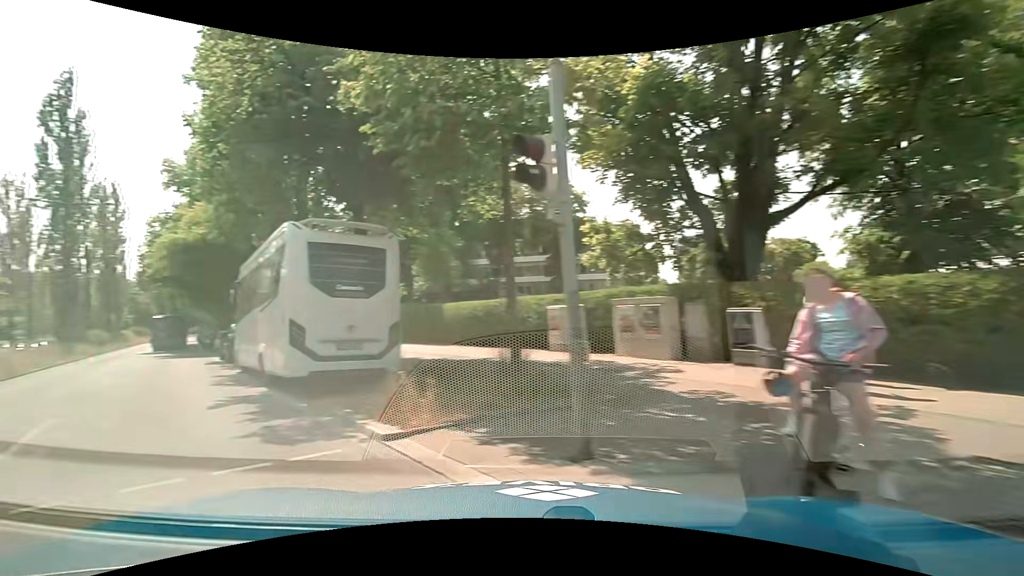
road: secondary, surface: asphalt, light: Day
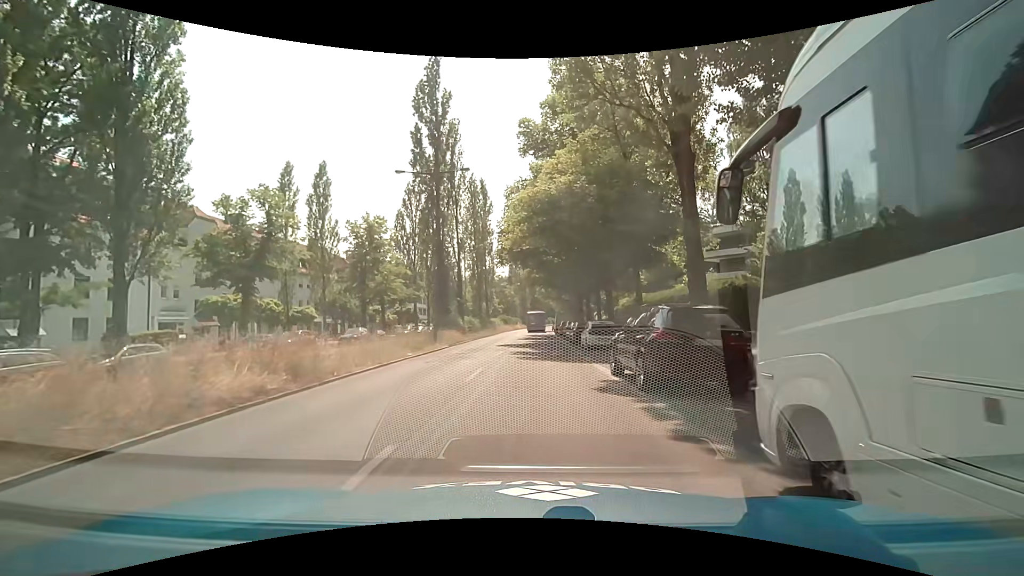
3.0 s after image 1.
(-8.1, +12.4) m; -39°
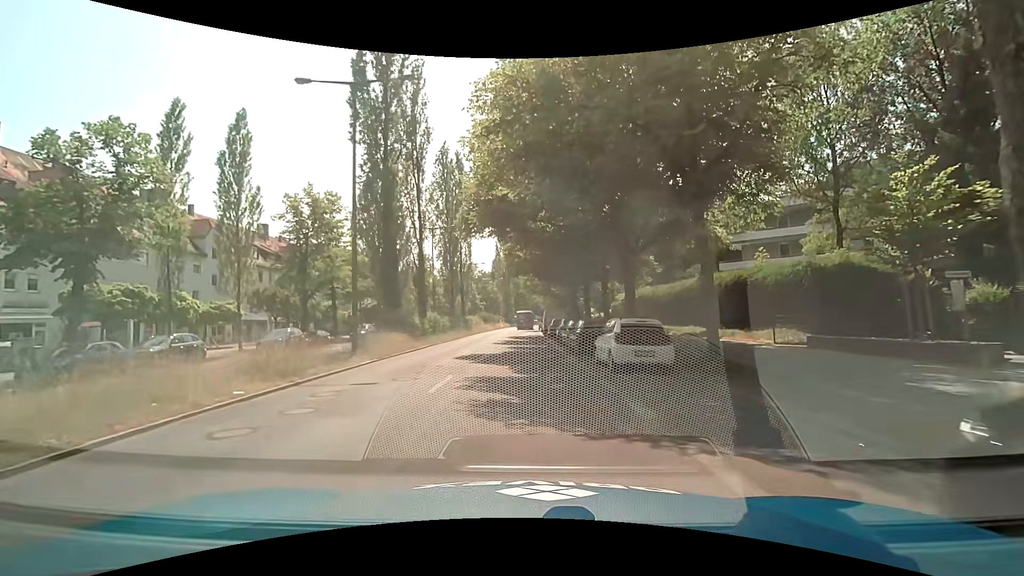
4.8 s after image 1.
(+0.3, +11.2) m; +4°
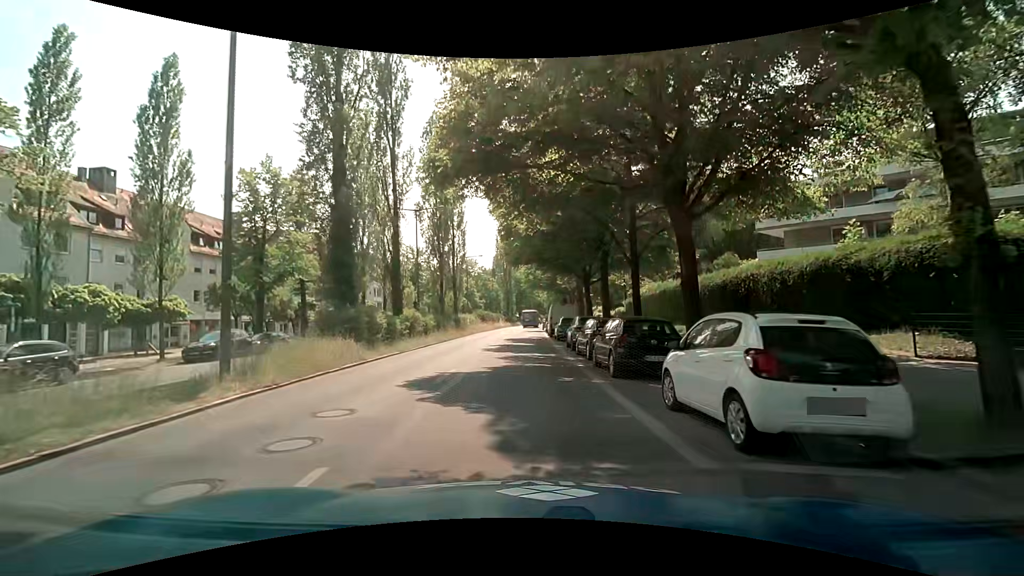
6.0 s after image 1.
(-0.2, +7.8) m; -1°
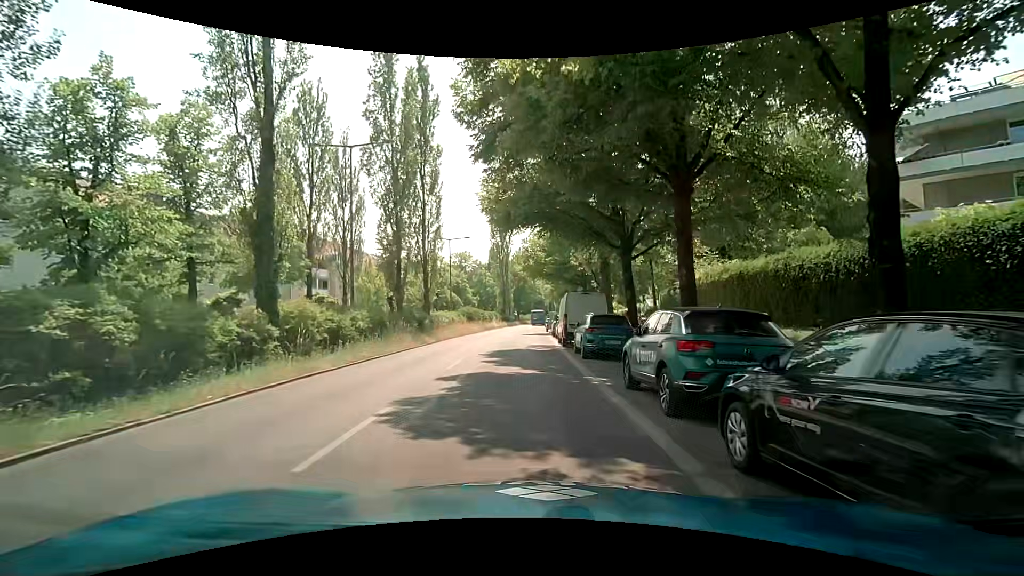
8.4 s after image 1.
(-0.1, +15.0) m; -1°
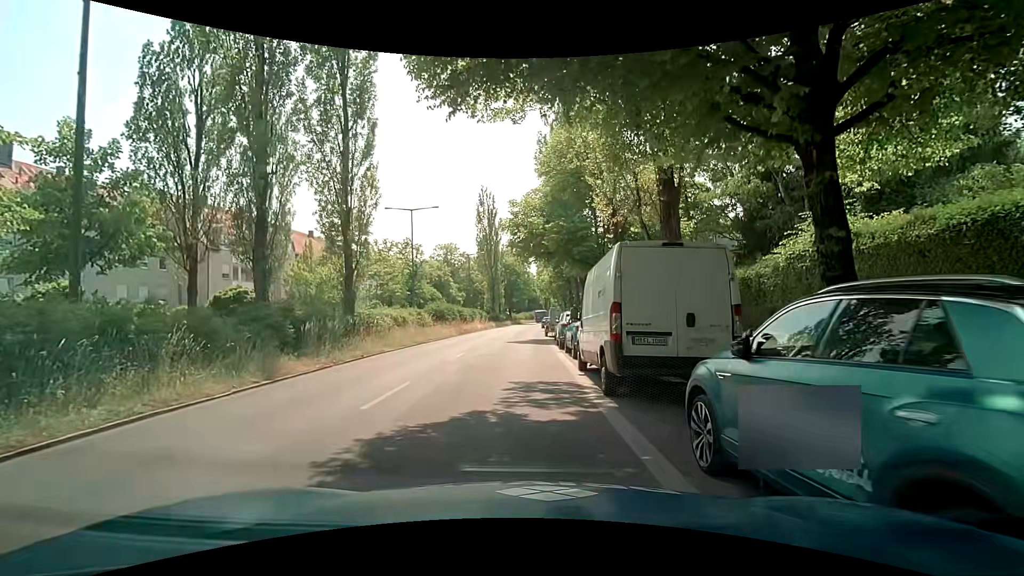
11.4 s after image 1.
(+0.3, +14.8) m; -2°
